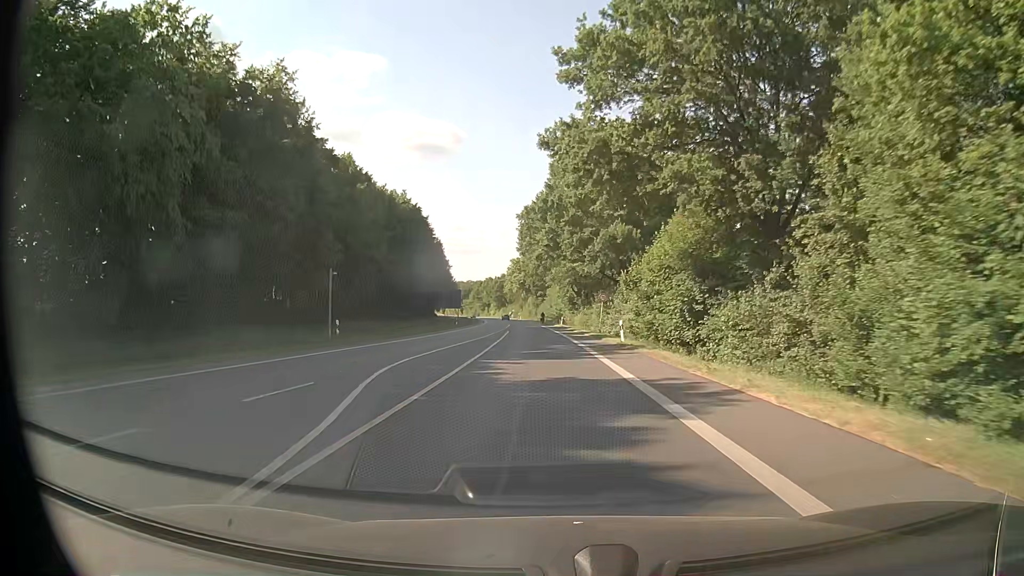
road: primary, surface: asphalt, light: Day
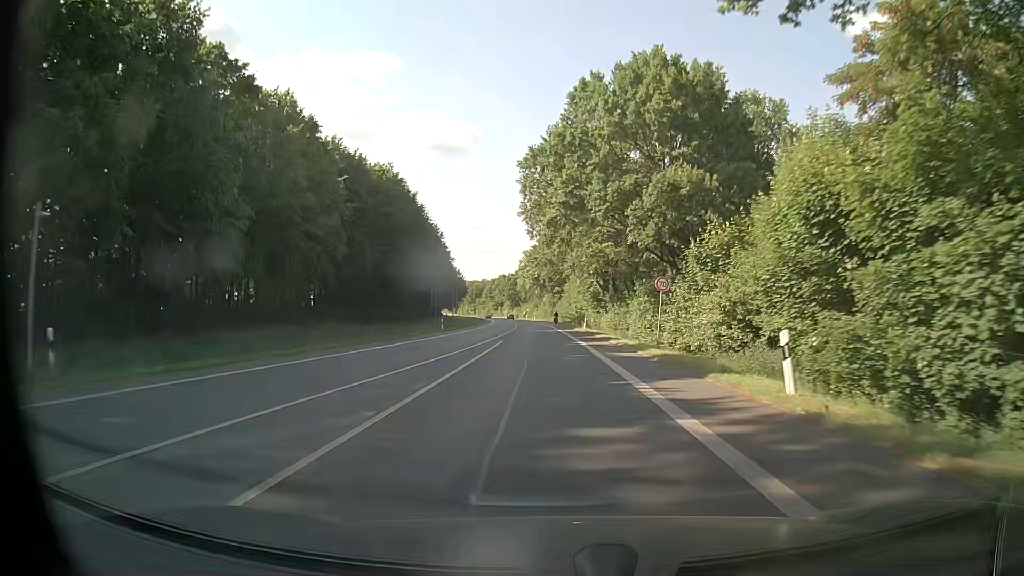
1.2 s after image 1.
(-0.3, +21.7) m; -1°
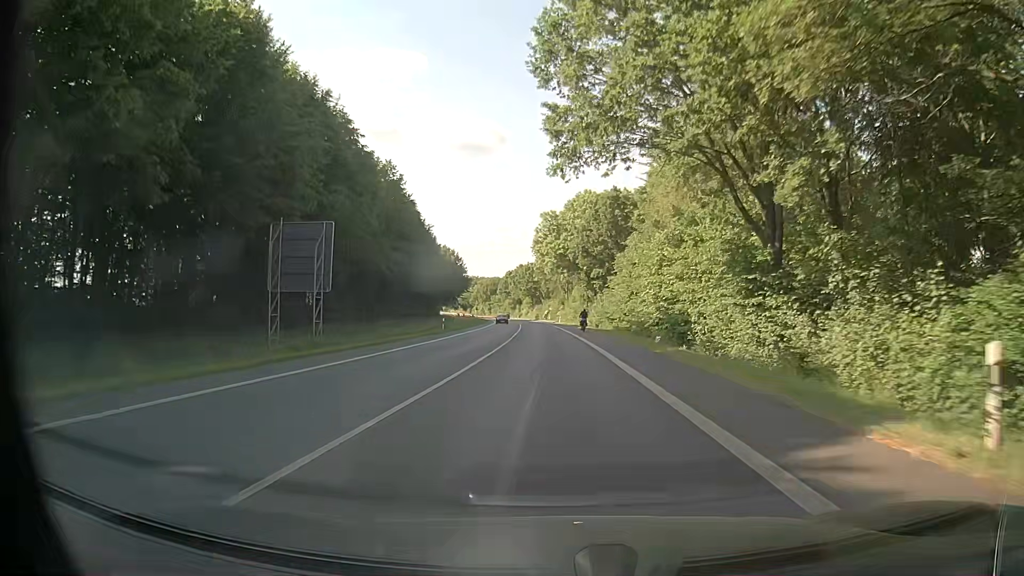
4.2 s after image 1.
(-1.8, +55.2) m; -3°
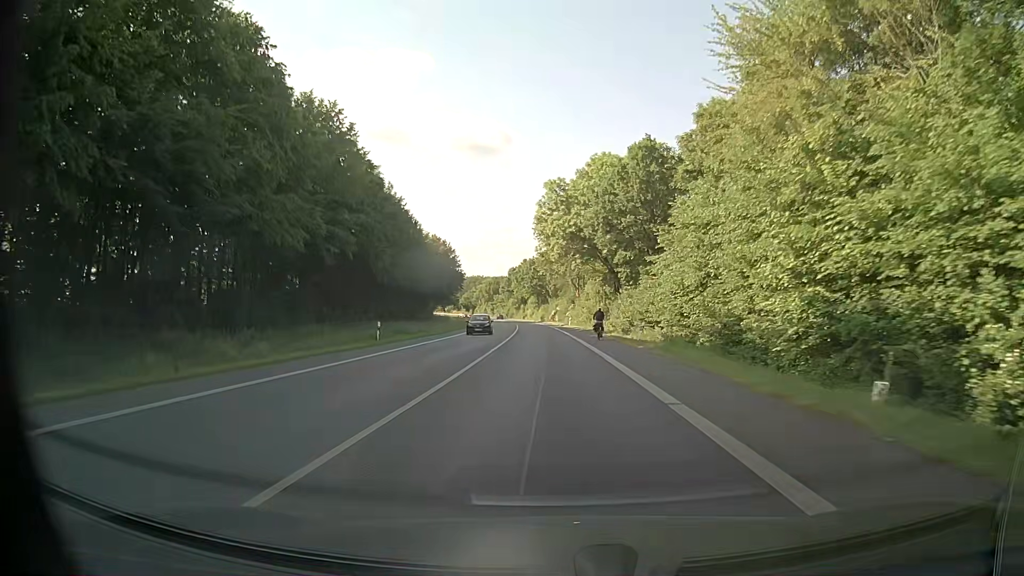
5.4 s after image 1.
(-0.1, +22.6) m; -1°
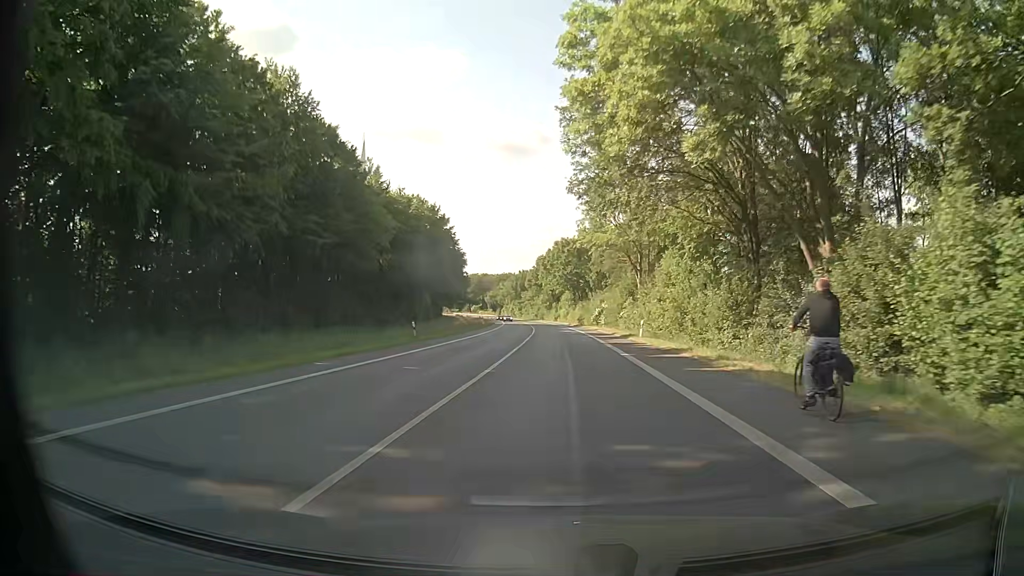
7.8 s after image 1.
(-0.3, +45.3) m; -2°
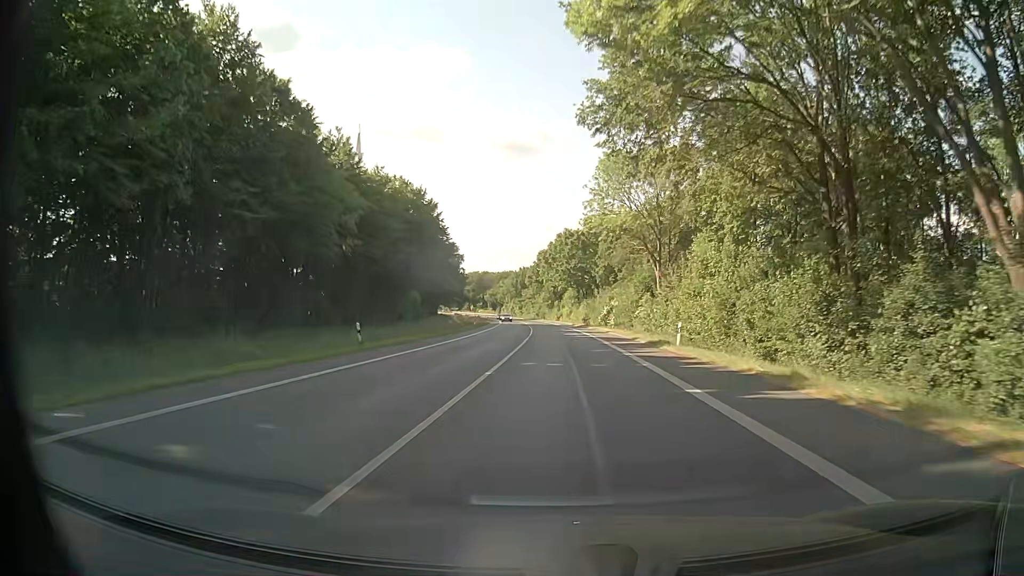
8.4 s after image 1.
(0.0, +11.3) m; 0°
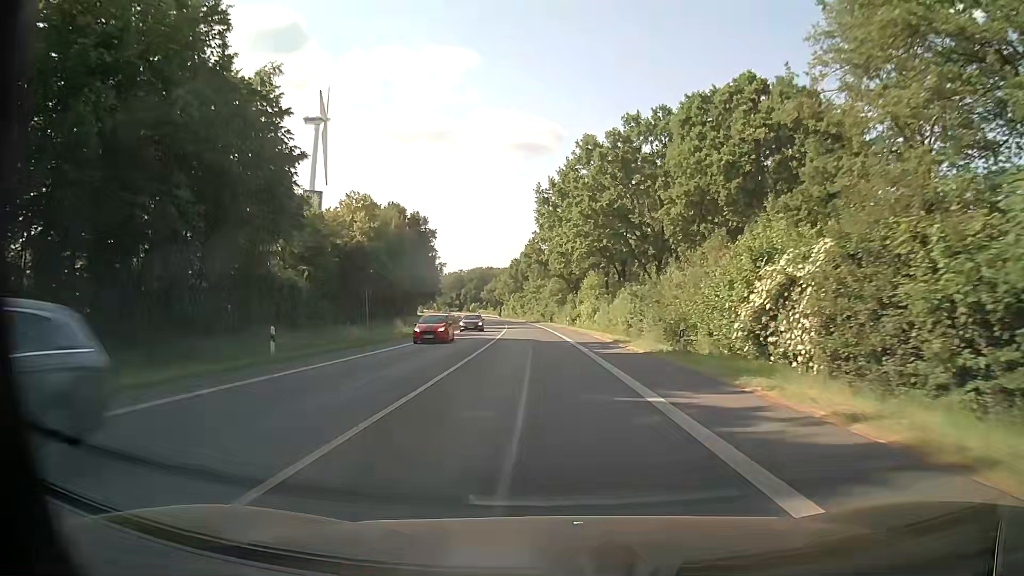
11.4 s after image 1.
(+0.1, +56.7) m; -1°
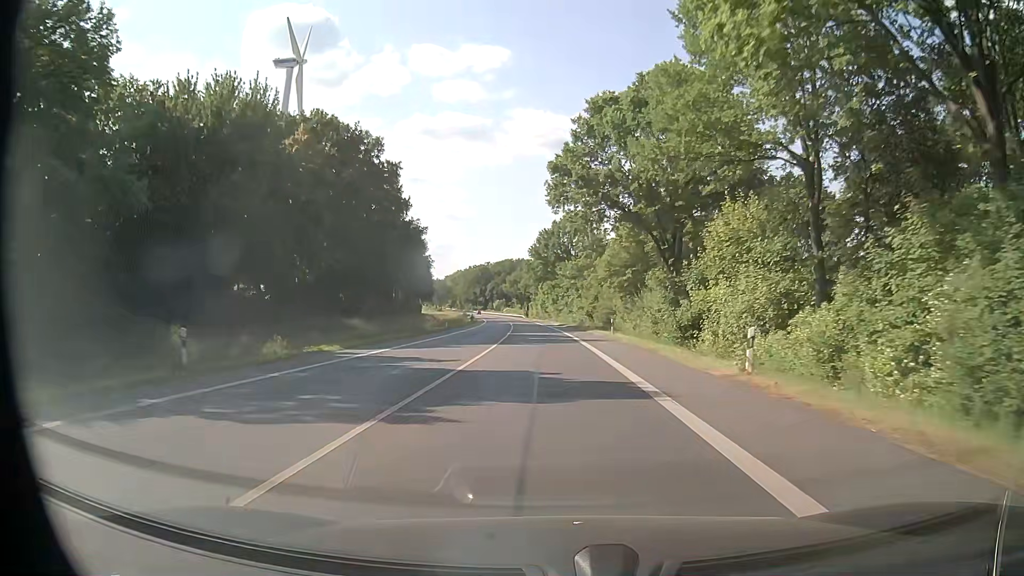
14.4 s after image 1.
(-2.1, +57.2) m; -3°
(0, +10) (0, +20) (0, +30) (0, +40) (-1, +50) (-1, +60) (-2, +70) (-3, +80) (-3, +90) (-4, +100) m
